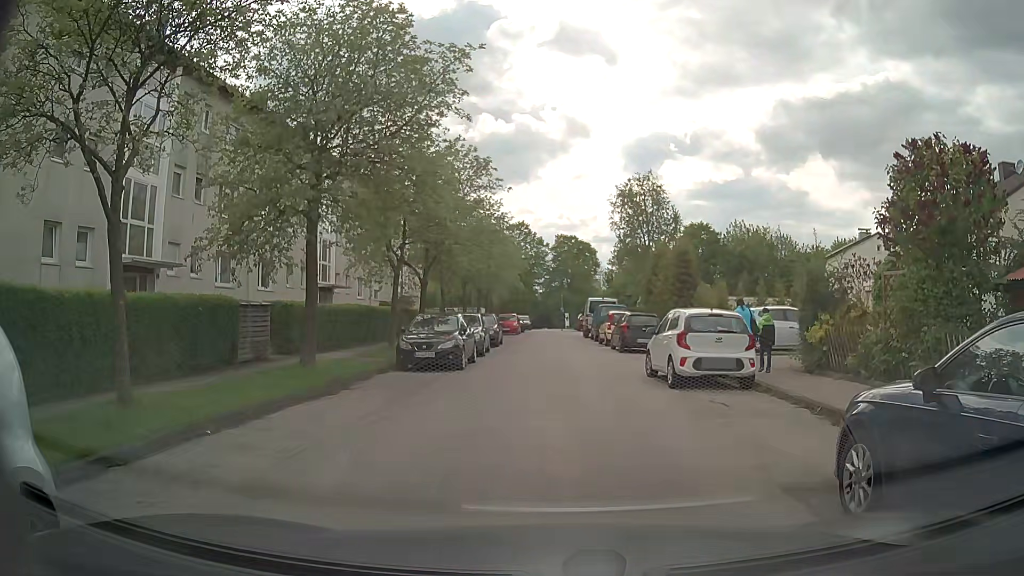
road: service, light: Day
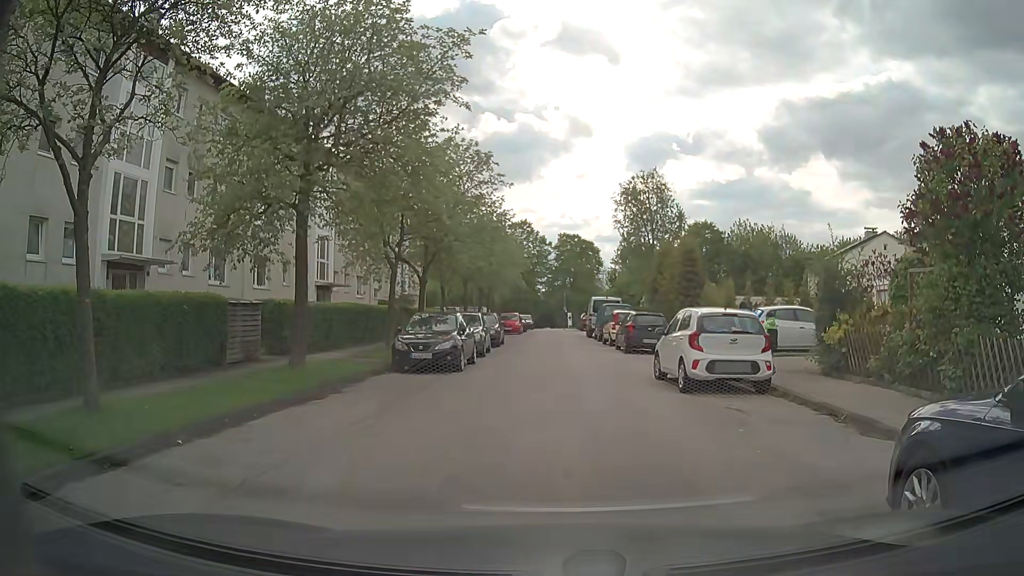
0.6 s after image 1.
(0.0, +0.7) m; +2°
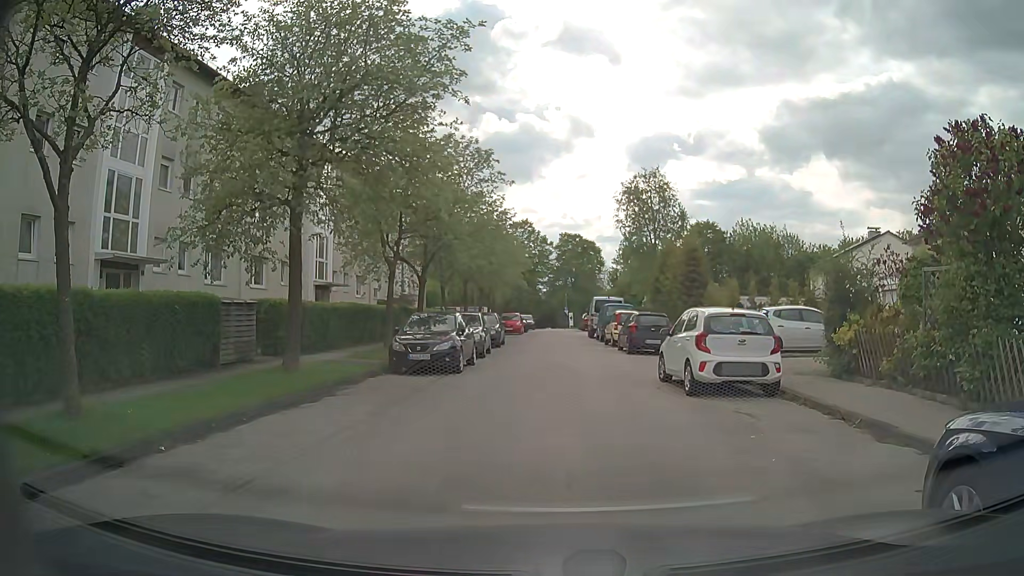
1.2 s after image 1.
(0.0, +0.4) m; 0°
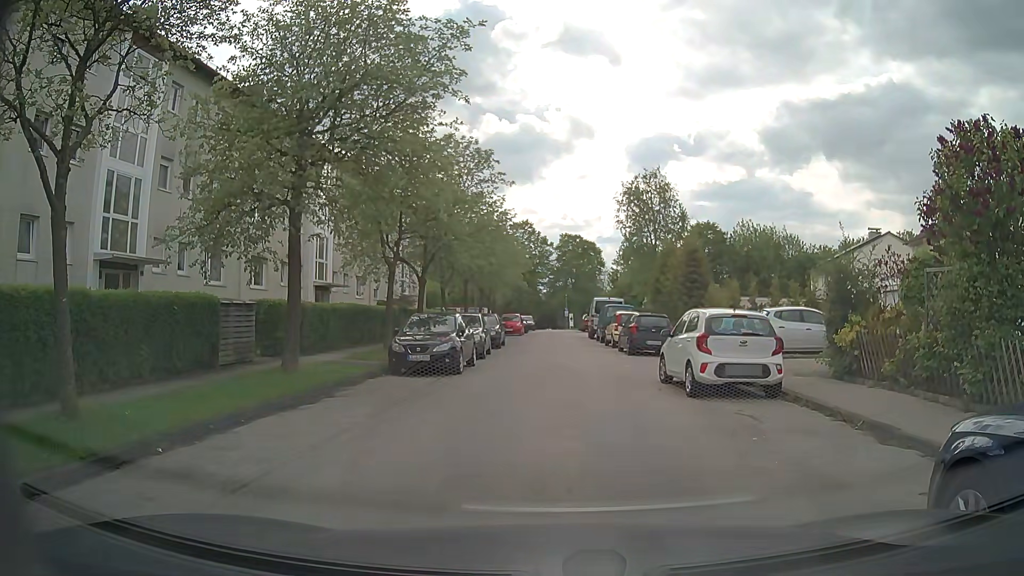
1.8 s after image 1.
(0.0, +0.1) m; 0°
